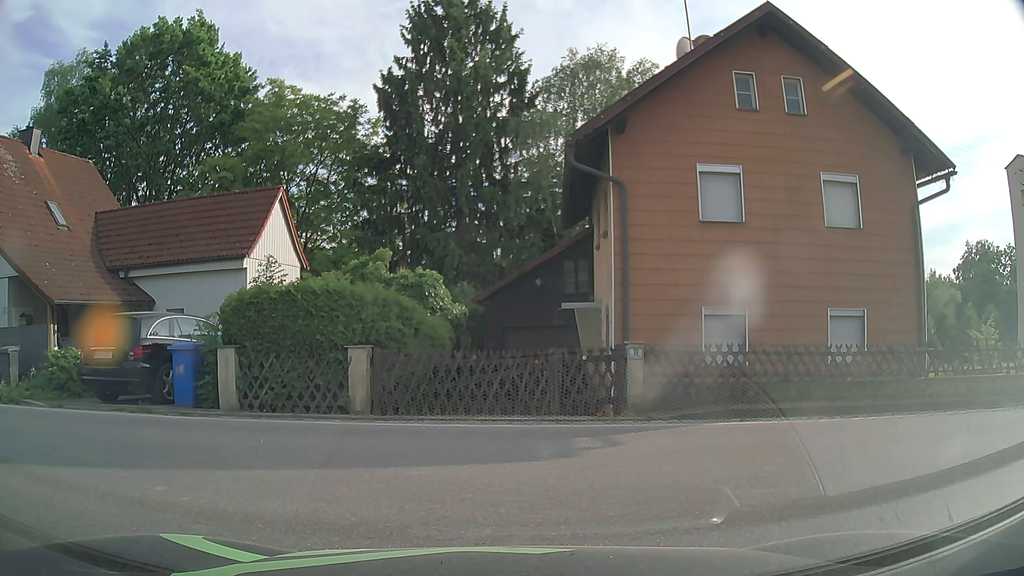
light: Day
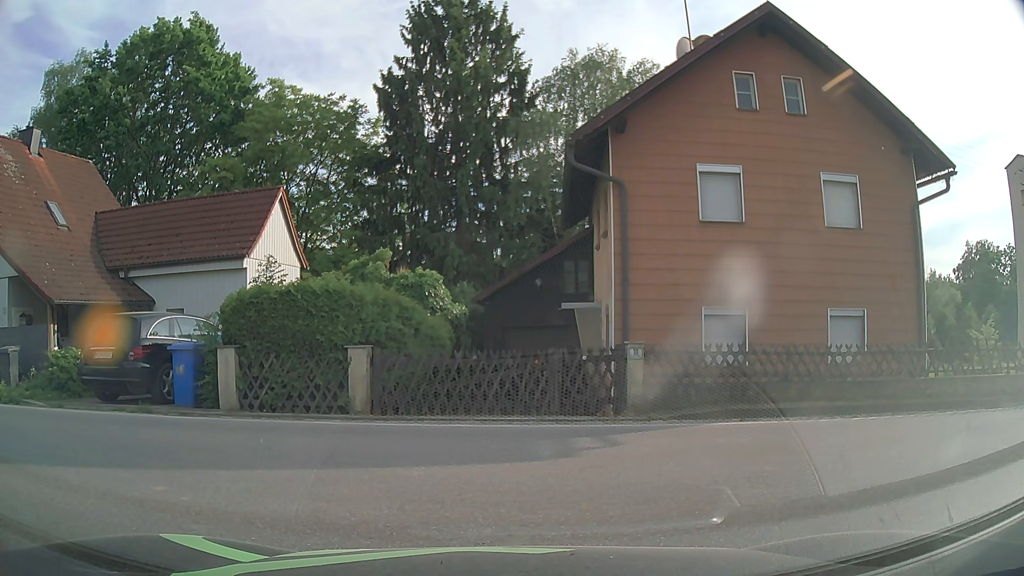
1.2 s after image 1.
(0.0, 0.0) m; 0°
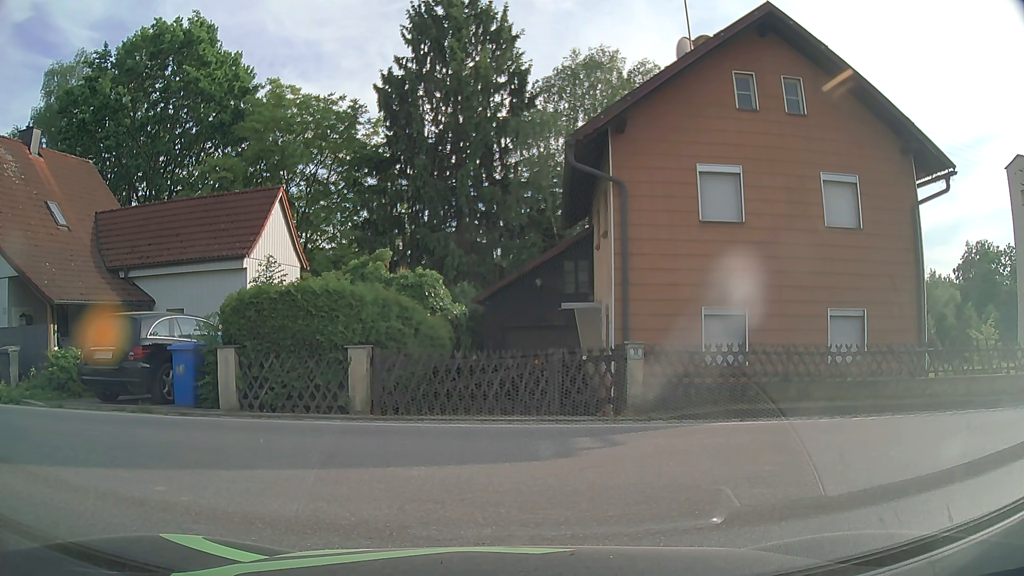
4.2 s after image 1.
(0.0, 0.0) m; 0°
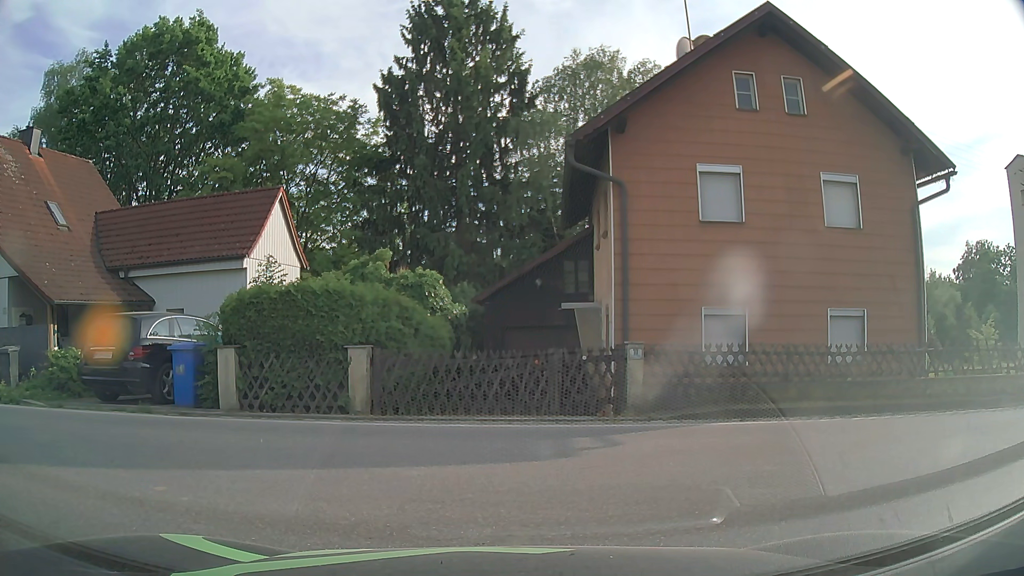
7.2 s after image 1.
(0.0, 0.0) m; 0°
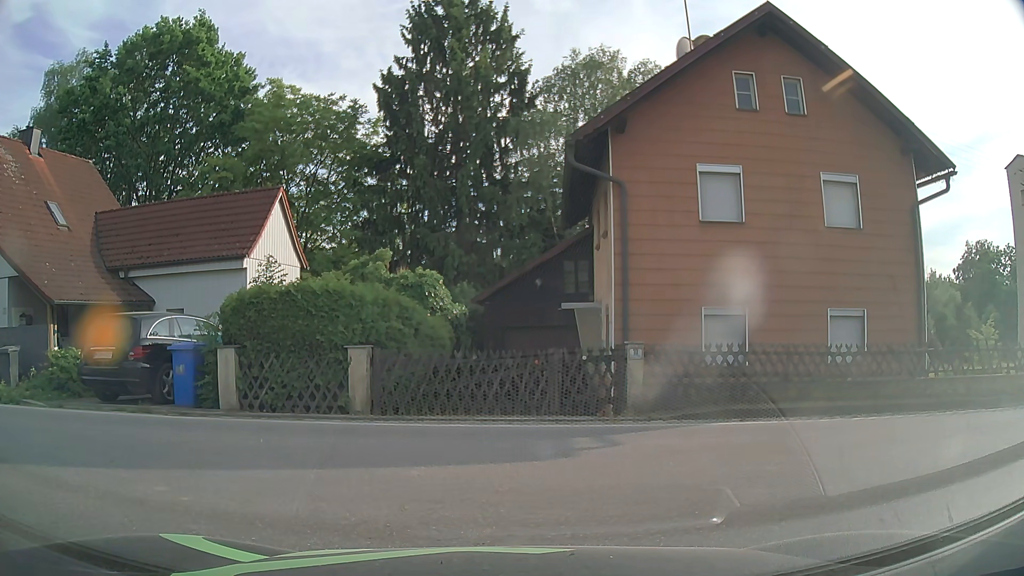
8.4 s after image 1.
(0.0, 0.0) m; 0°
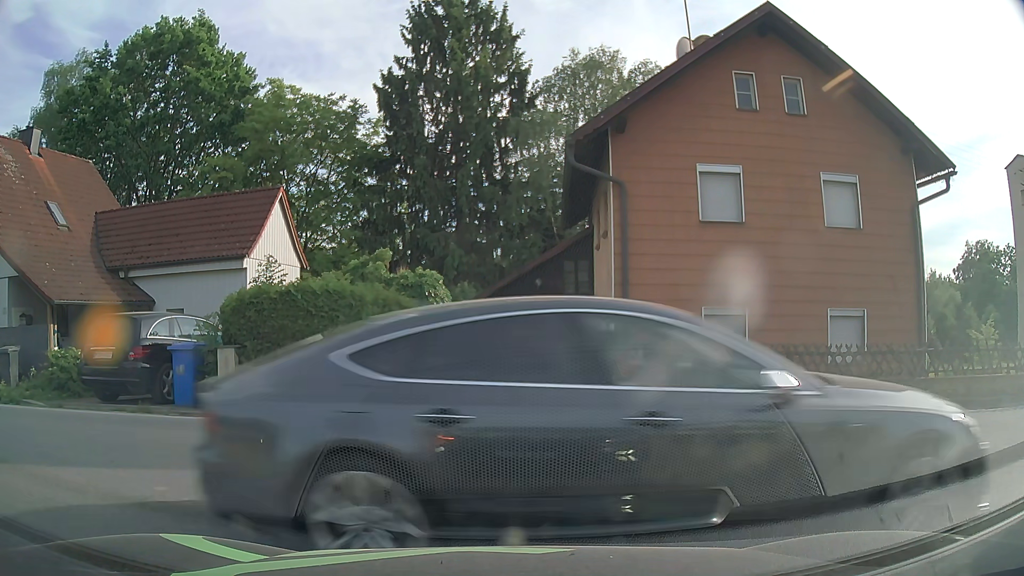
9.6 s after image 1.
(0.0, 0.0) m; 0°
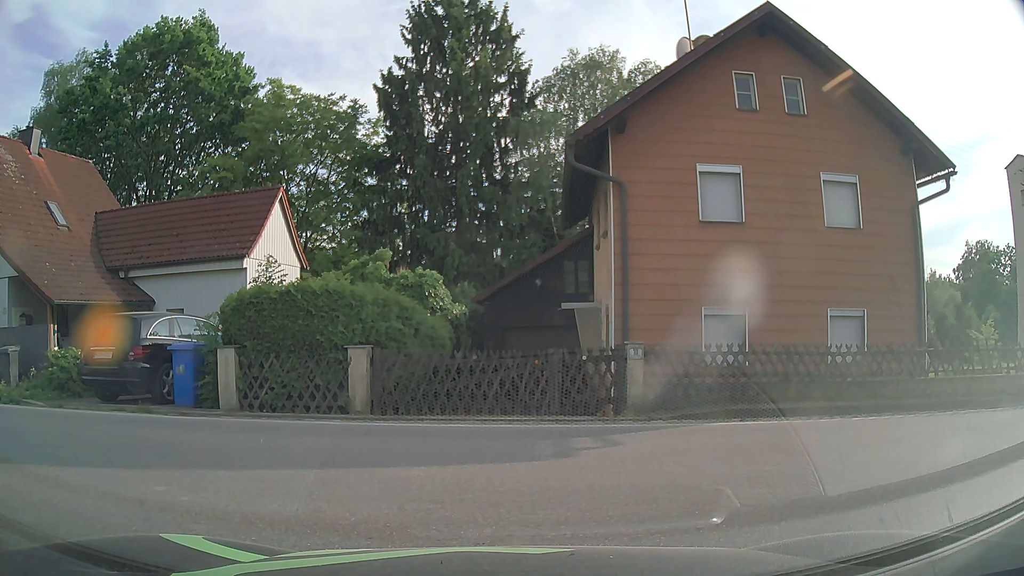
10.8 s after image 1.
(0.0, 0.0) m; 0°
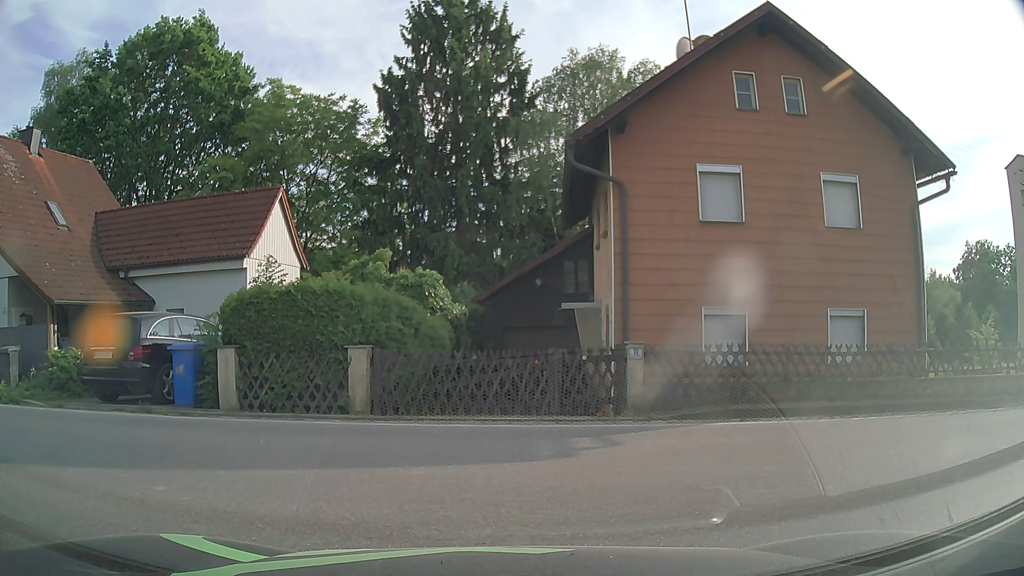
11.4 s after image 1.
(0.0, 0.0) m; 0°
